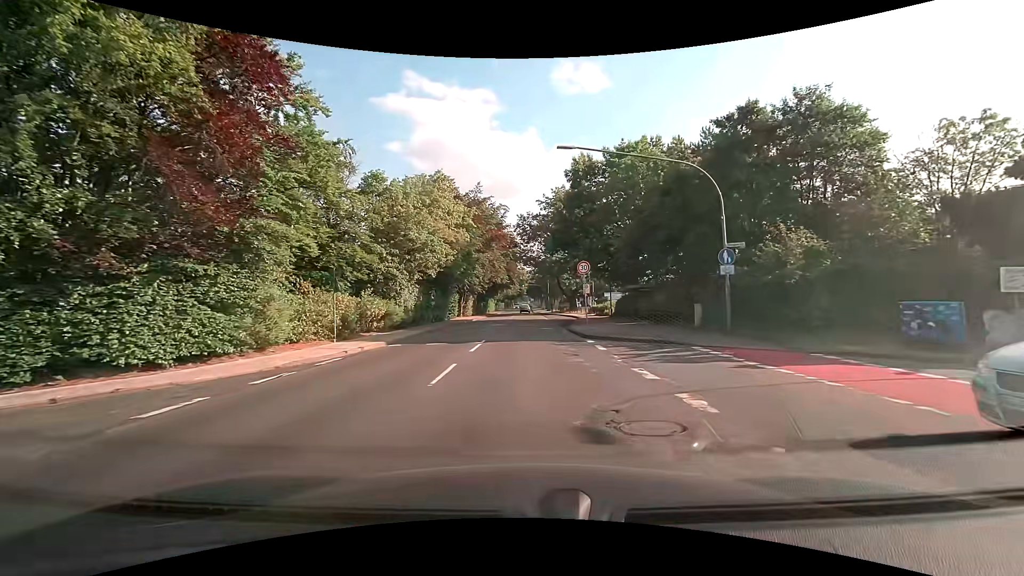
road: secondary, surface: asphalt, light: Day
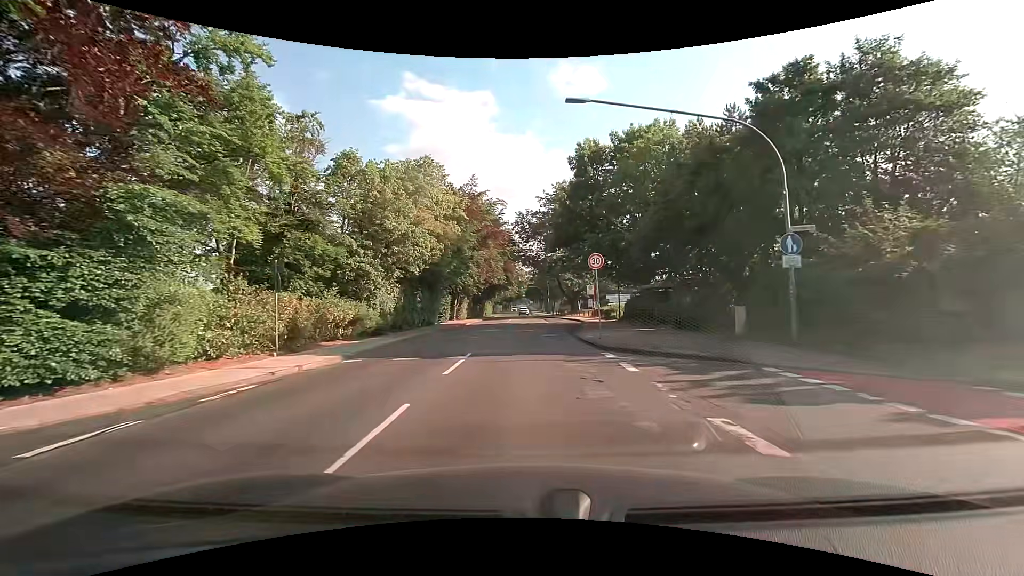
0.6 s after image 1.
(0.0, +4.5) m; 0°
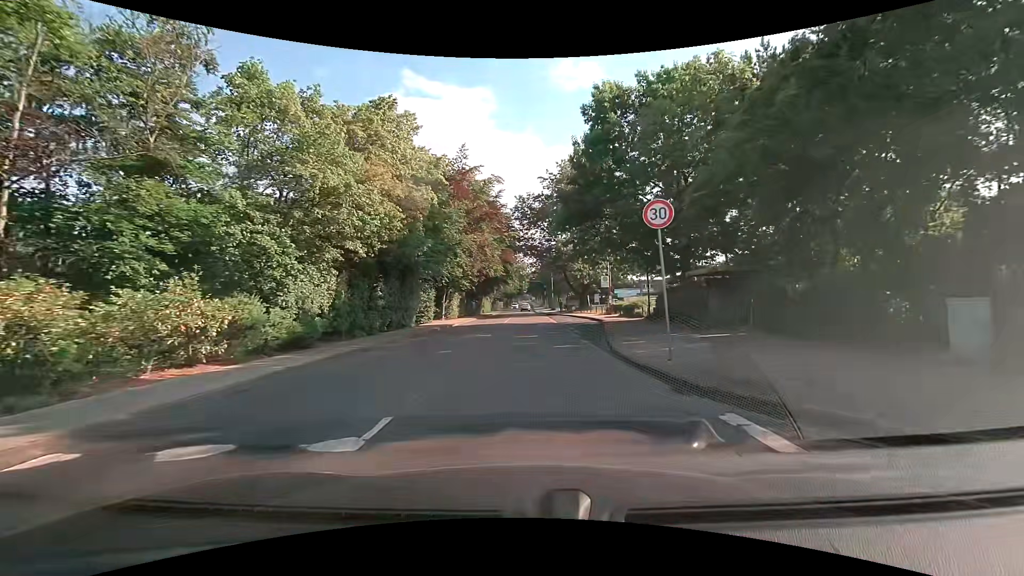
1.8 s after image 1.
(+0.1, +9.1) m; 0°
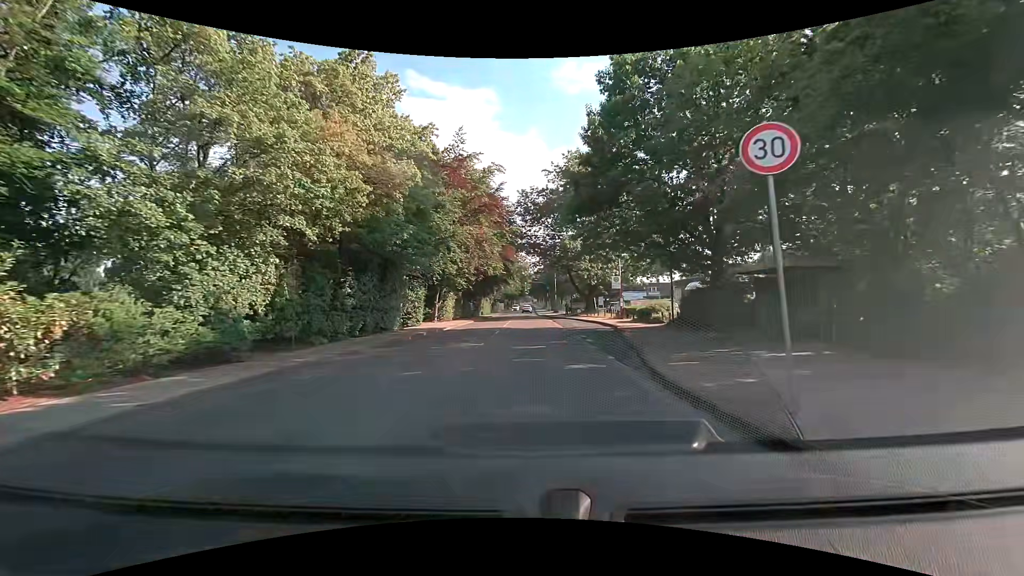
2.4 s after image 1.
(0.0, +4.5) m; 0°
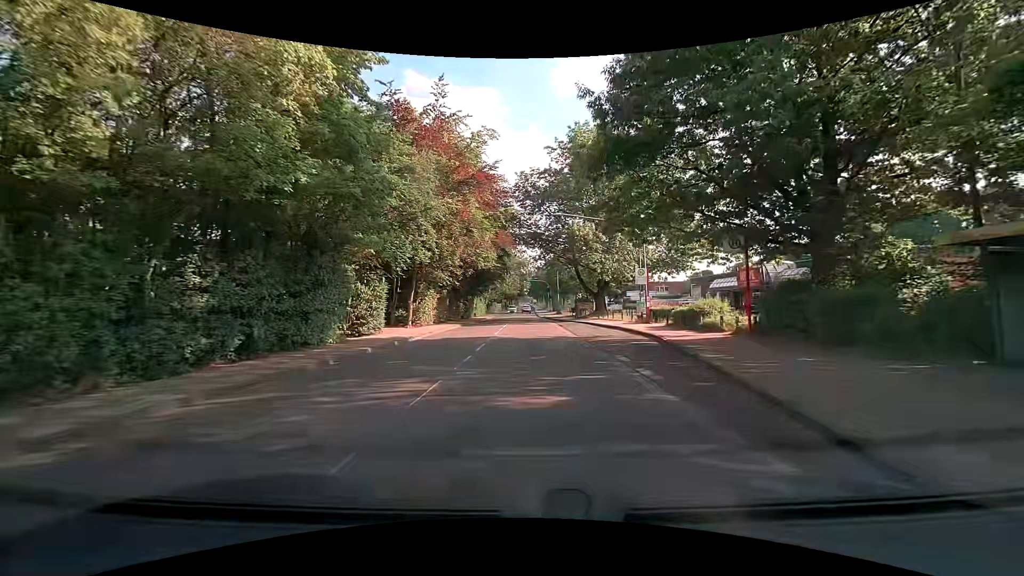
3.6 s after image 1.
(-0.1, +9.0) m; 0°
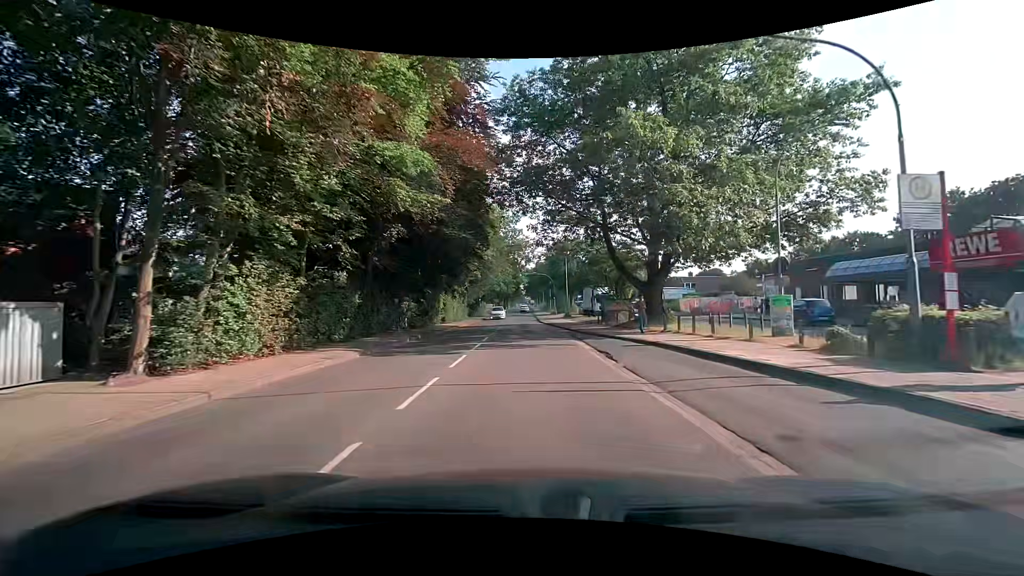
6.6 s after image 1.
(+0.1, +22.7) m; 0°
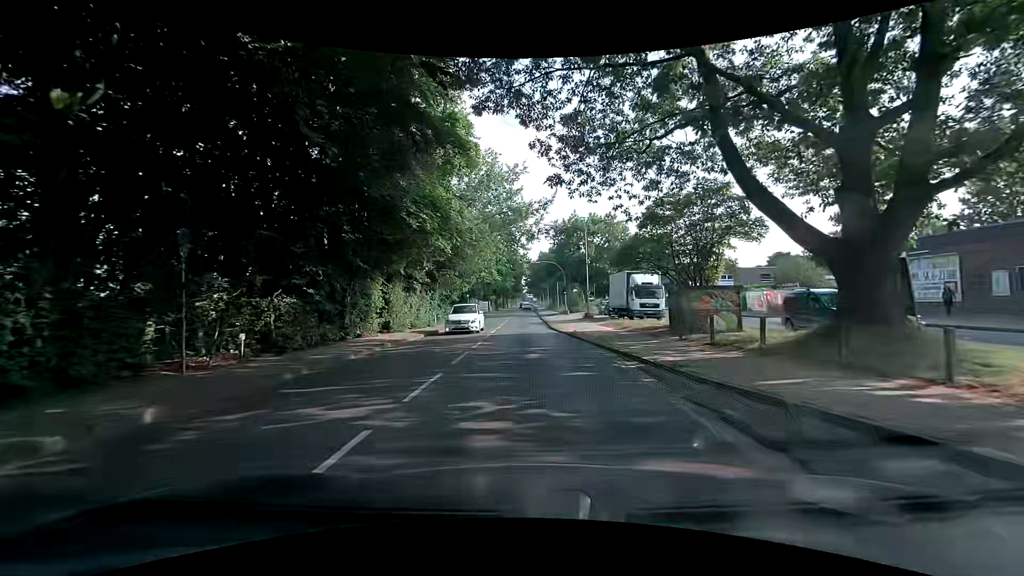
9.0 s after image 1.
(0.0, +18.0) m; 0°
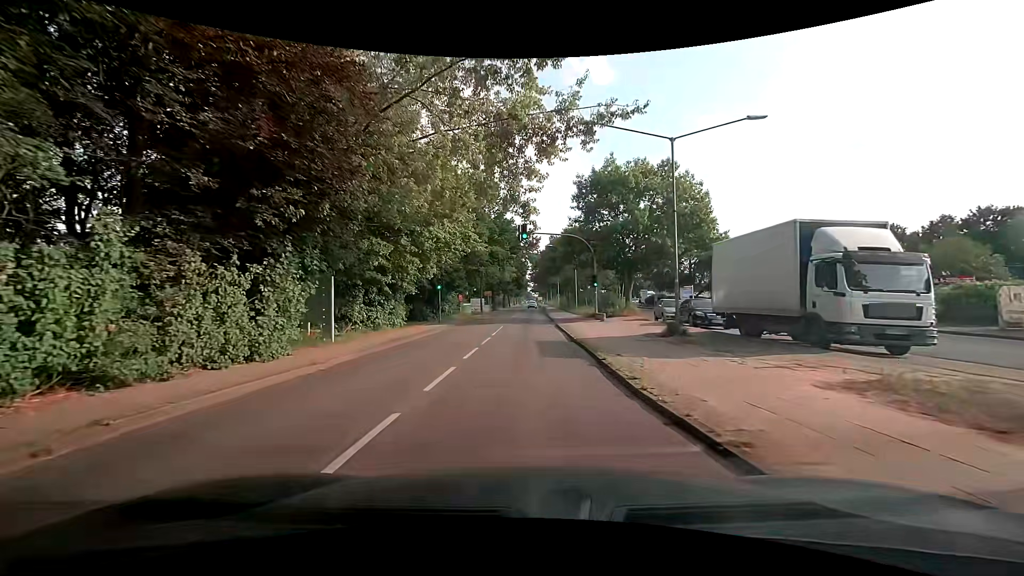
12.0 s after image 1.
(-0.4, +22.4) m; -1°
(0, +10) (0, +20) (0, +30) (+1, +40) (+1, +50) (+1, +60) (+1, +70) (+1, +80) (+2, +90) (+2, +100) m
